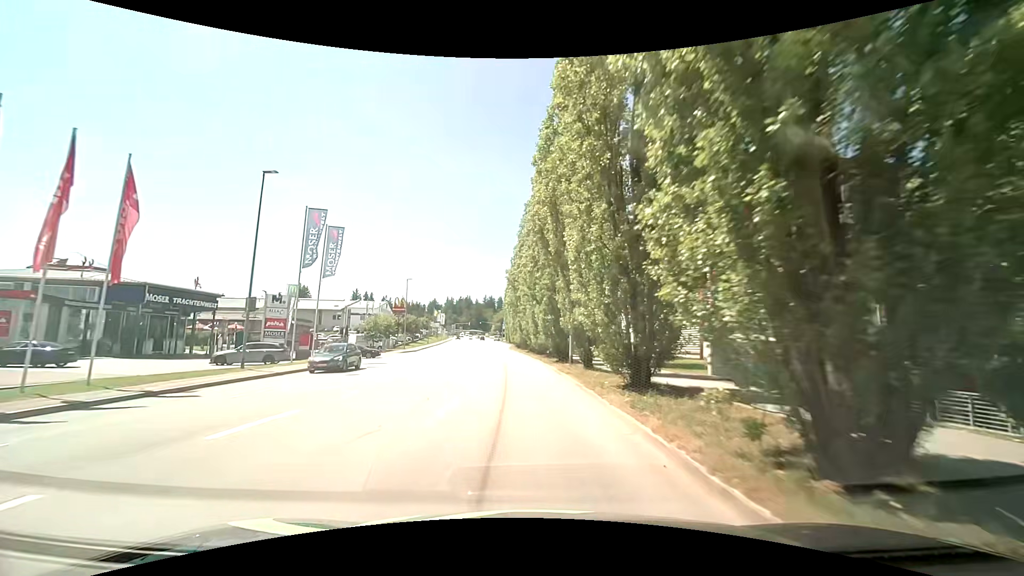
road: tertiary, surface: asphalt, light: Day
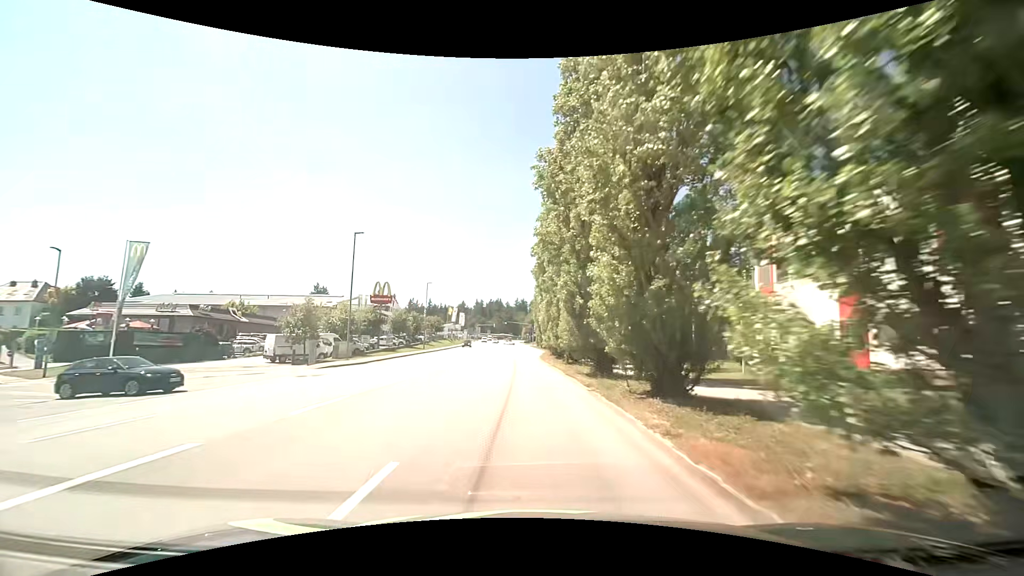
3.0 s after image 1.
(-0.9, +33.7) m; -5°
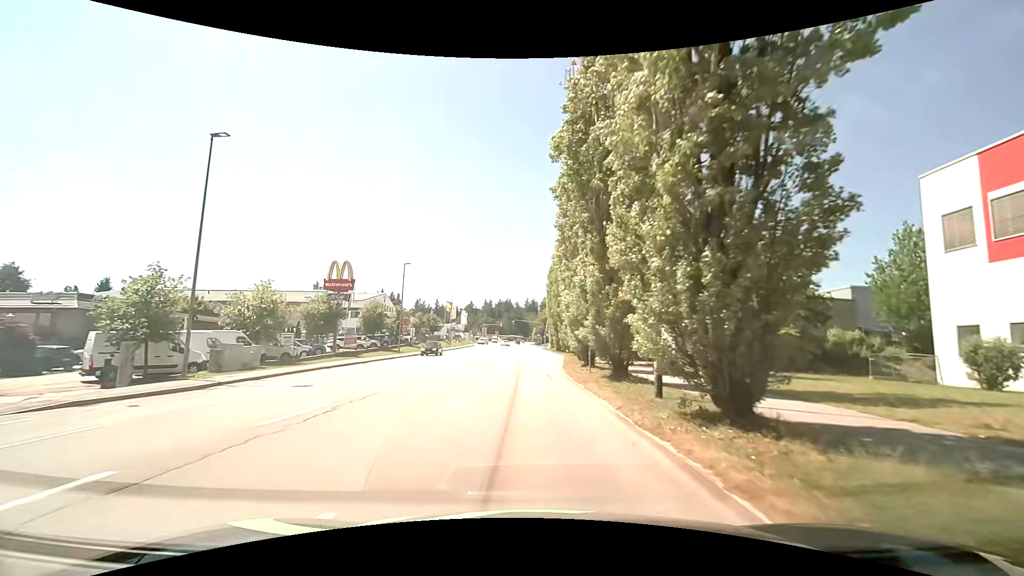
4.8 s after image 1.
(+0.2, +19.7) m; 0°
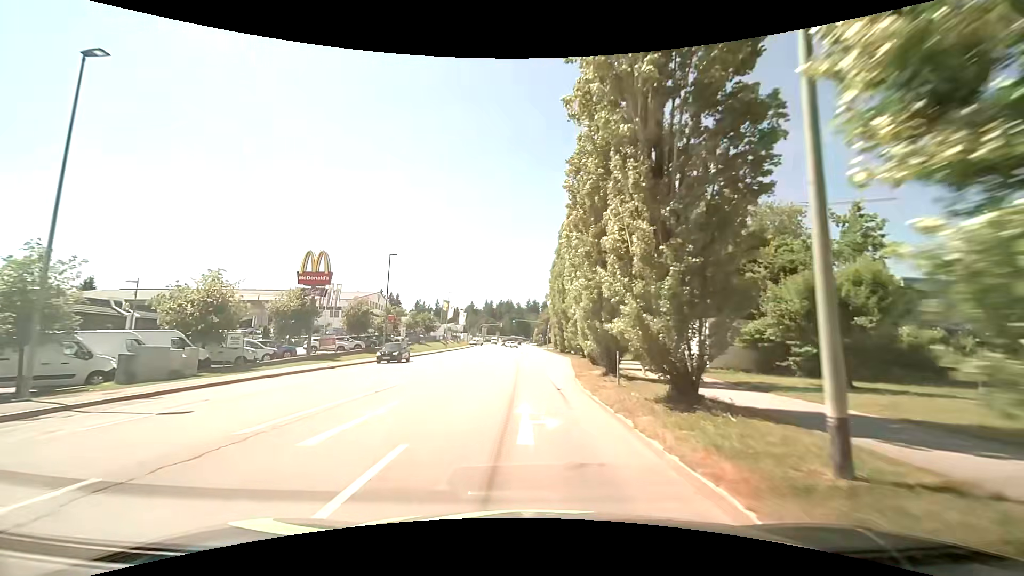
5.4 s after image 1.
(0.0, +6.3) m; 0°
(0, +10) (0, +20) (-1, +30) (-1, +40) (-1, +50) (-1, +60) (-2, +70) (-2, +80) (-2, +90) (-2, +100) m
